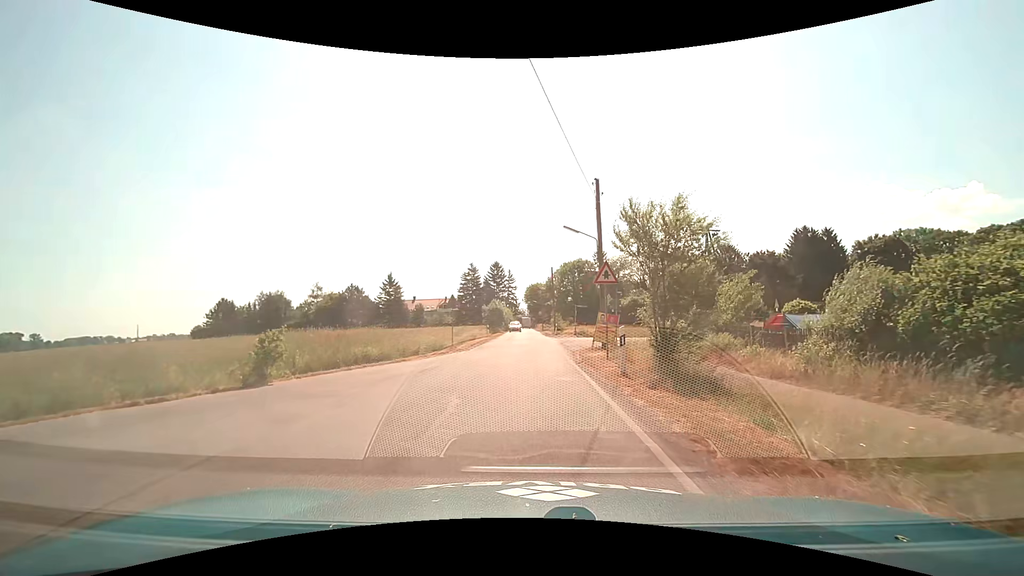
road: unclassified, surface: asphalt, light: Day
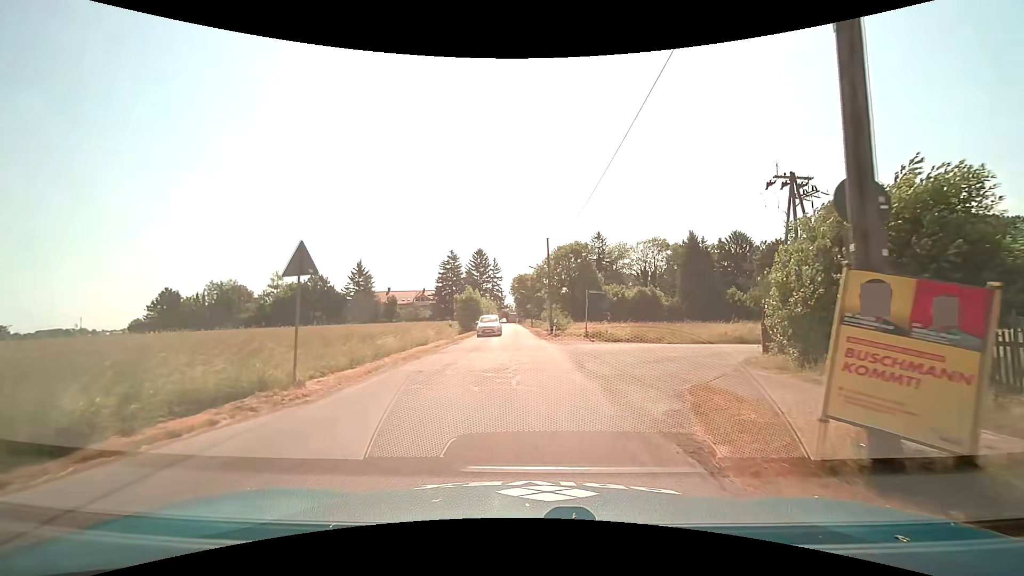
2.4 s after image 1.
(+0.1, +17.4) m; +2°
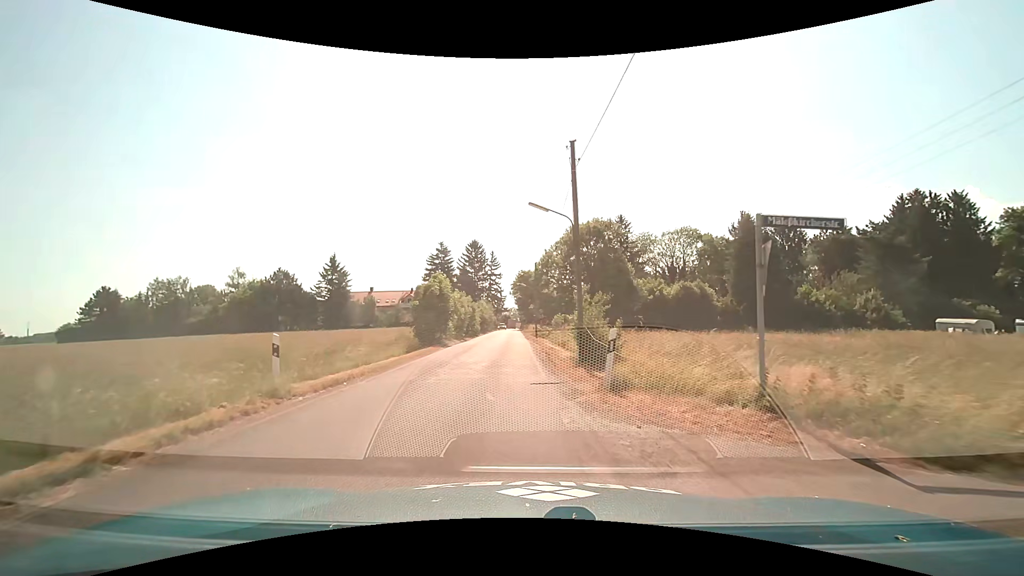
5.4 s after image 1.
(0.0, +22.3) m; -1°
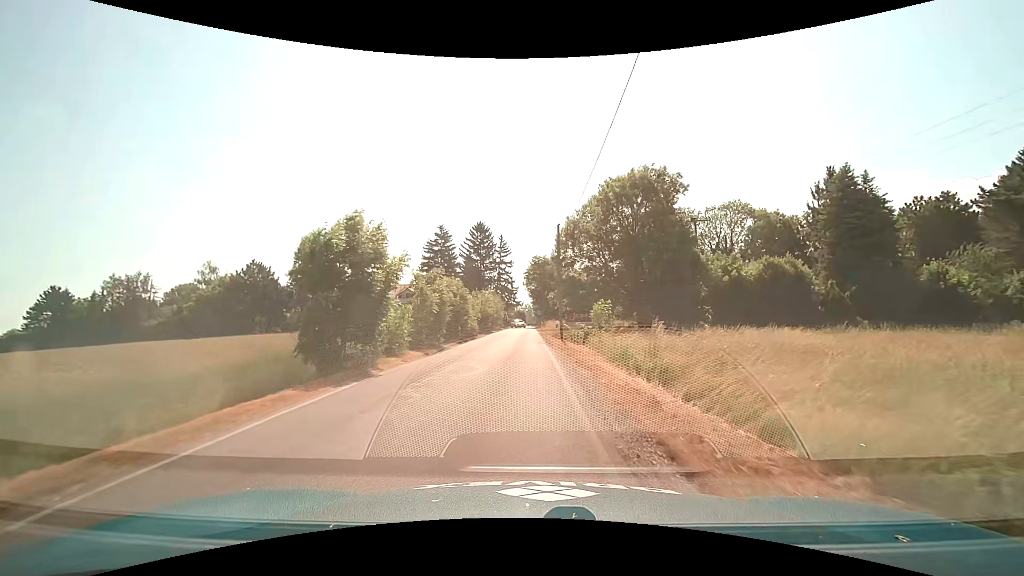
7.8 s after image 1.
(-0.4, +18.1) m; -1°
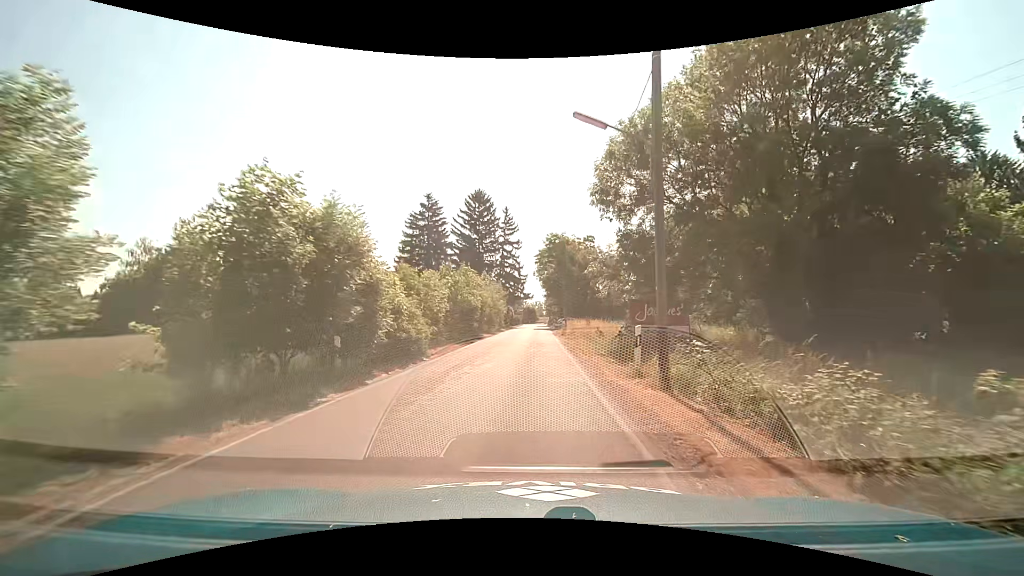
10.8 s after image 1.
(-0.5, +22.8) m; -1°
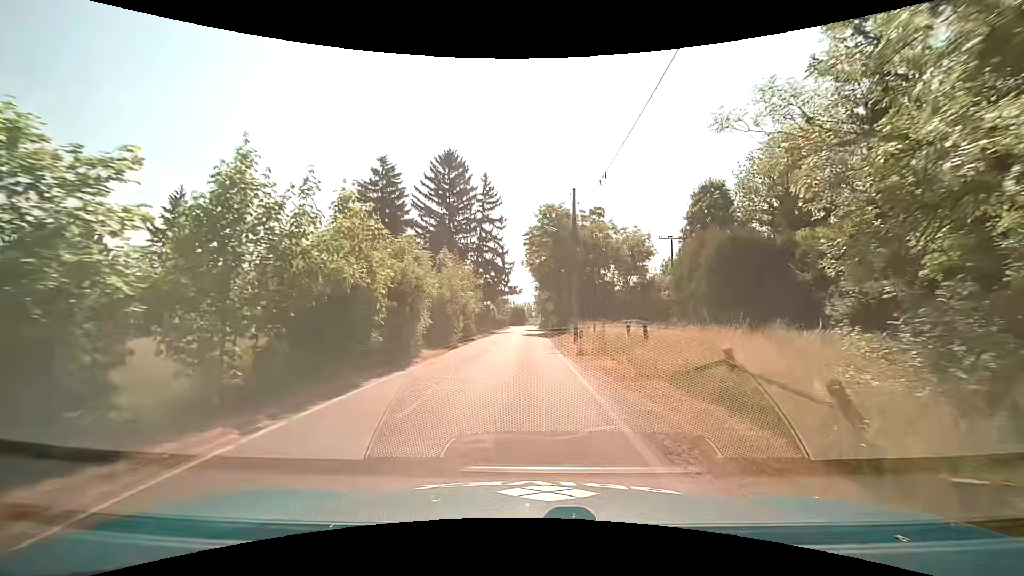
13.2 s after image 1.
(+0.1, +18.5) m; +1°
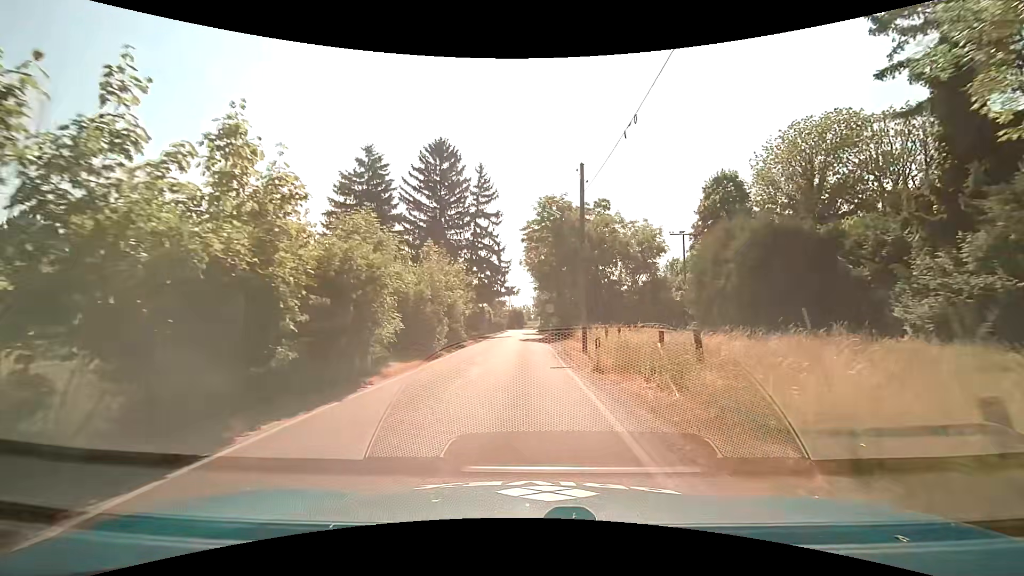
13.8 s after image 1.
(0.0, +4.6) m; 0°
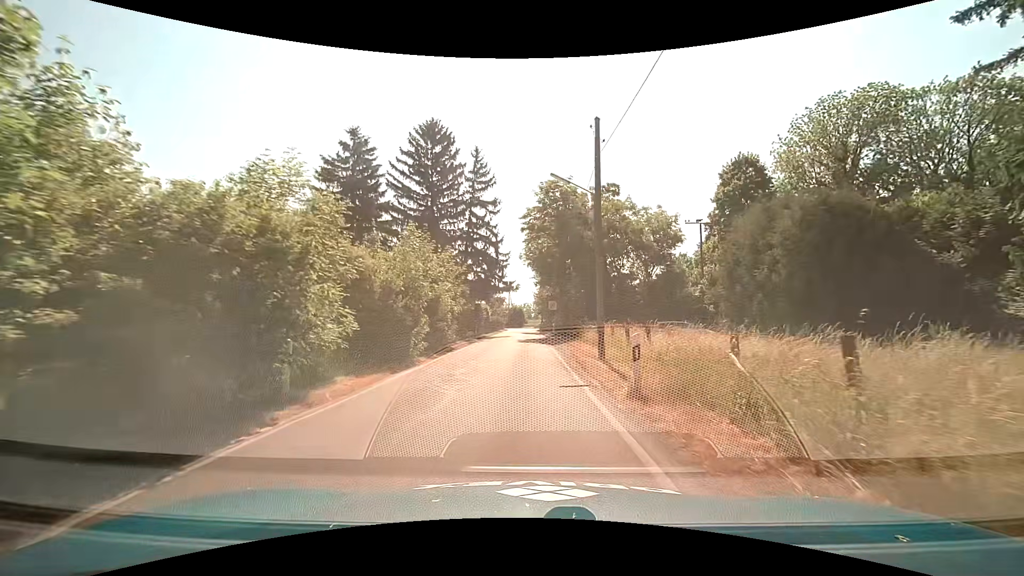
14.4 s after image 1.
(0.0, +4.7) m; 0°
